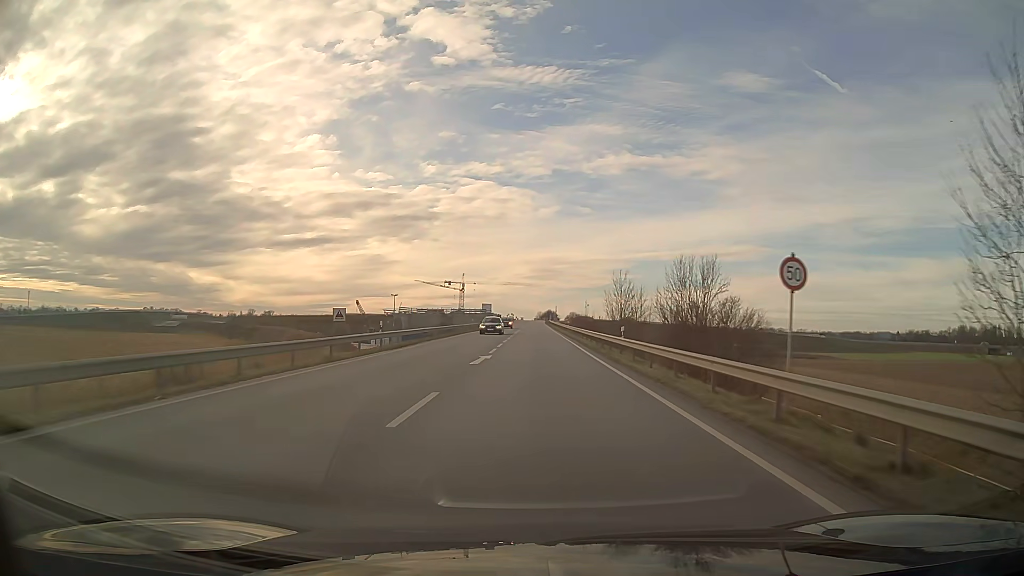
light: Day
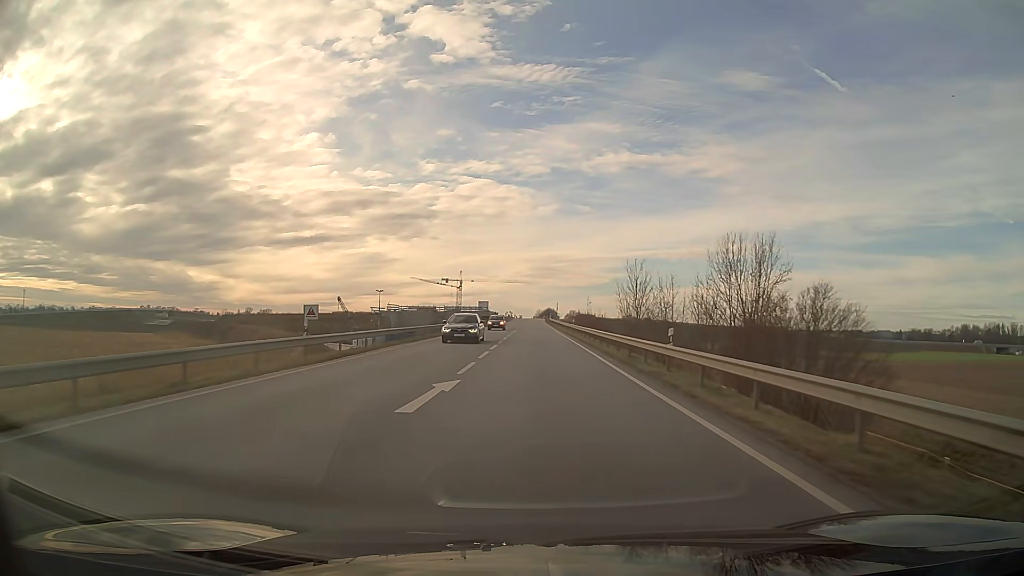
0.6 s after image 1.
(0.0, +10.9) m; 0°
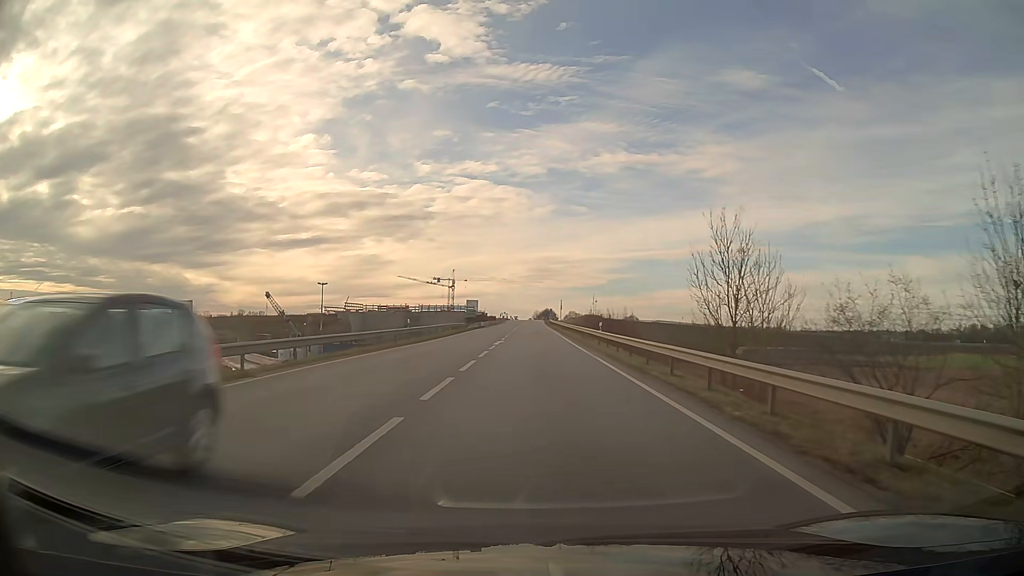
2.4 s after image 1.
(+0.1, +28.6) m; 0°
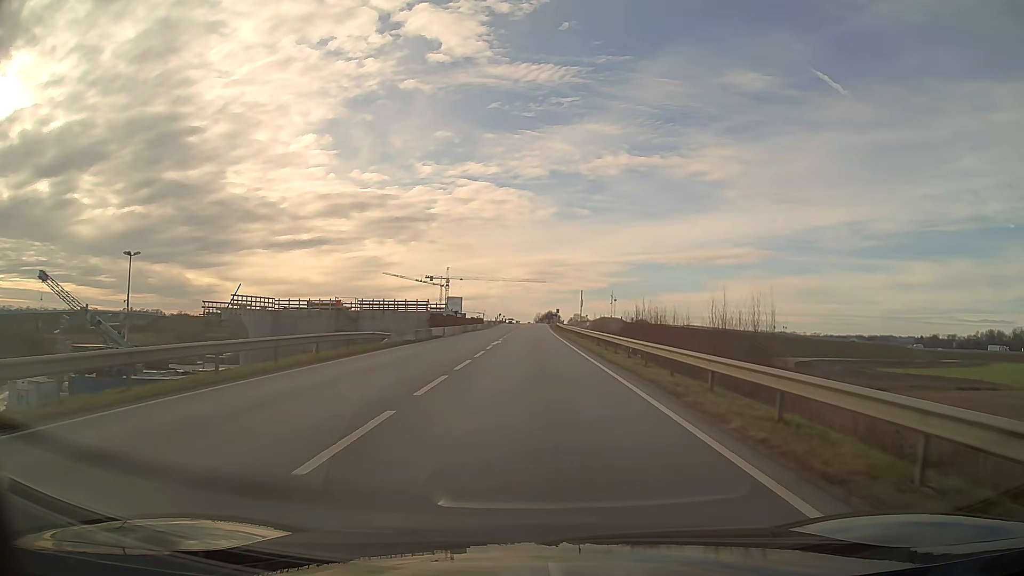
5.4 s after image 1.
(+0.1, +41.2) m; 0°
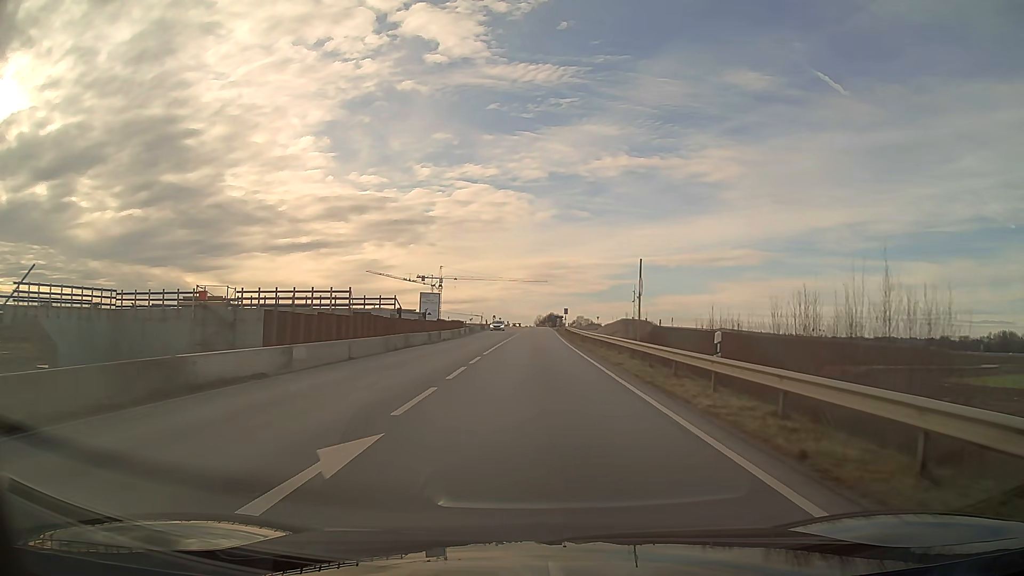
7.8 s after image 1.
(0.0, +32.1) m; 0°
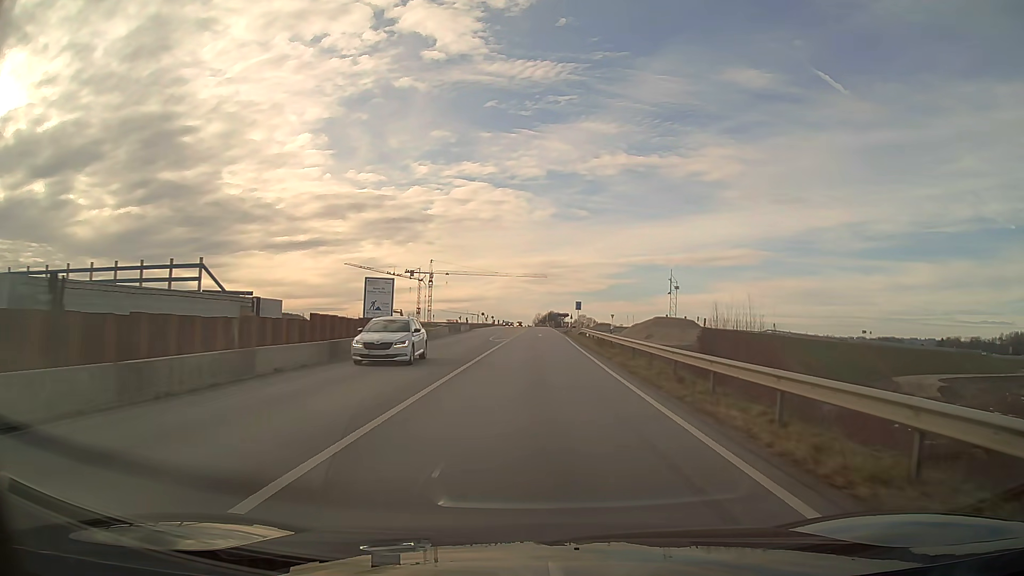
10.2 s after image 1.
(+0.1, +32.2) m; 0°
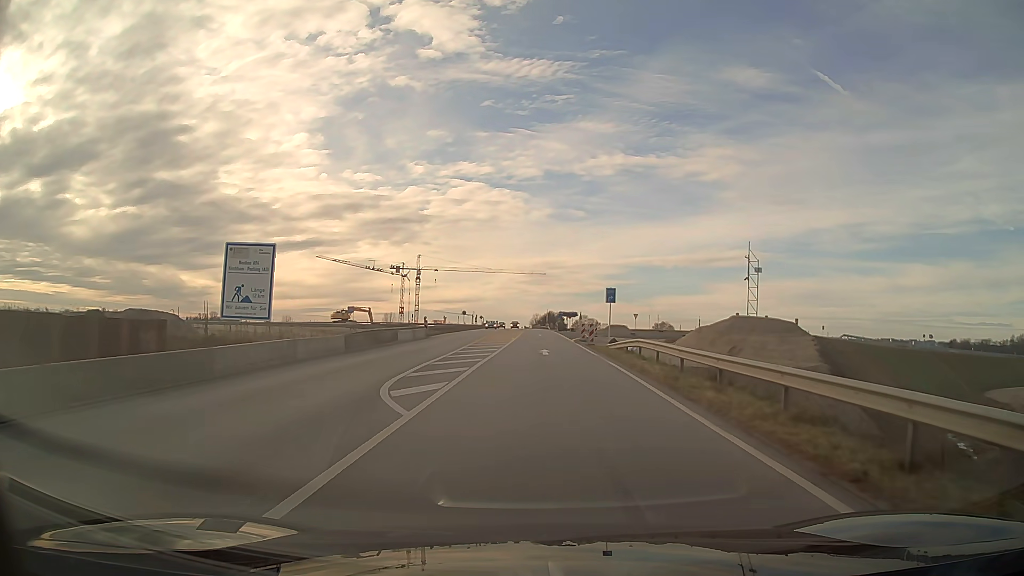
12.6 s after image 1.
(+0.1, +31.8) m; 0°
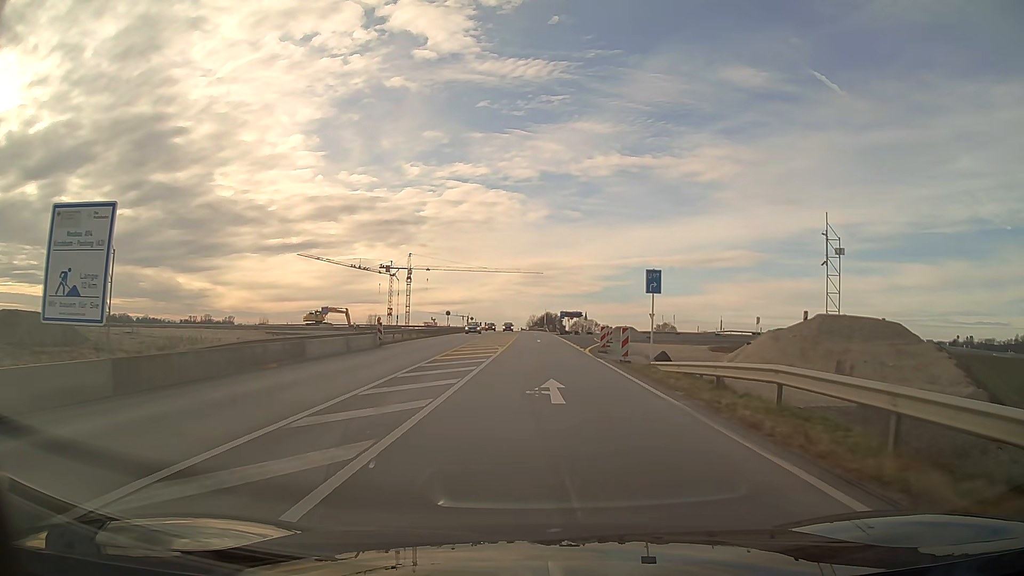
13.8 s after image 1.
(0.0, +15.5) m; 0°
